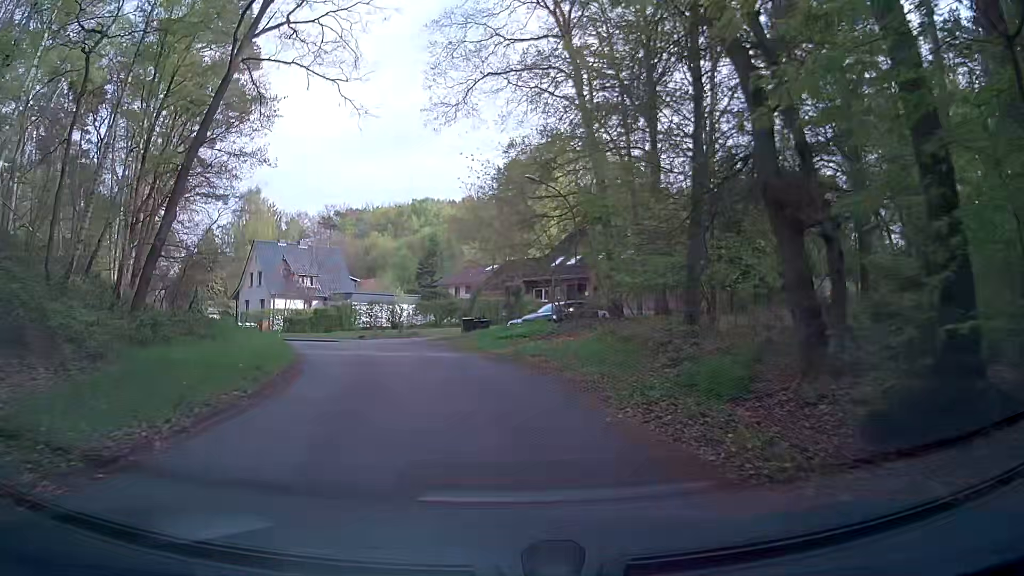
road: residential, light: Day
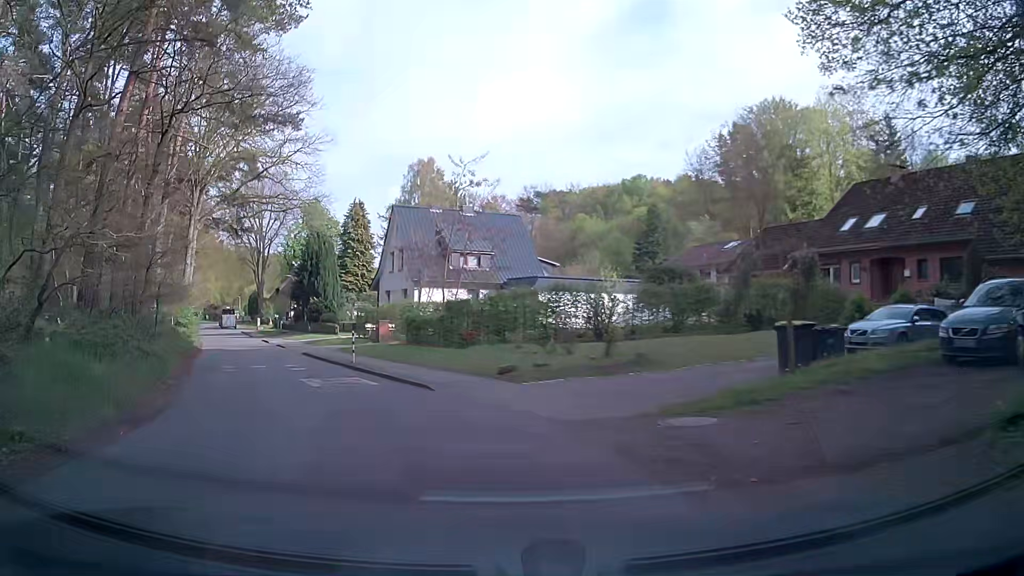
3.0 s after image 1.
(-2.1, +22.1) m; -16°
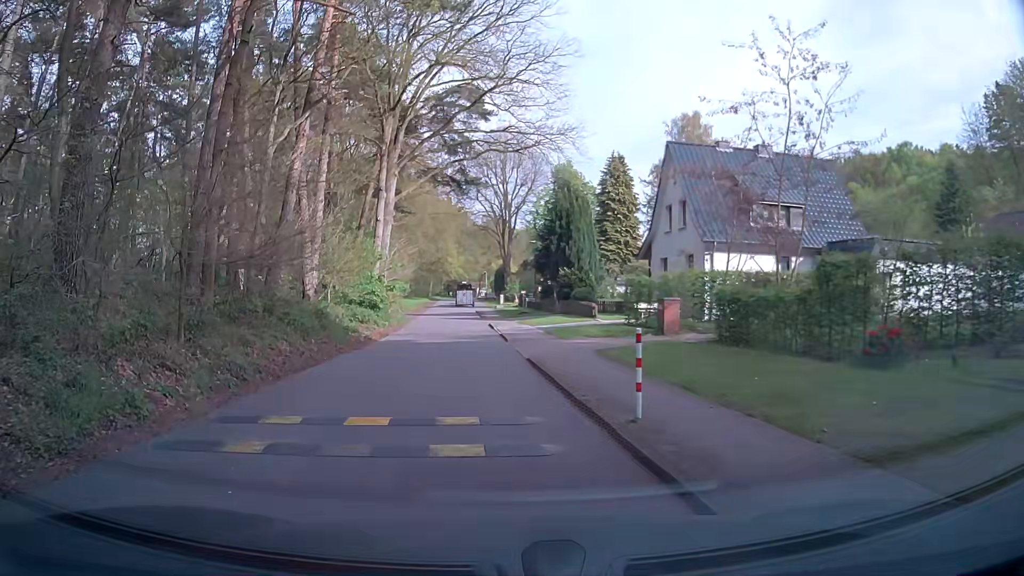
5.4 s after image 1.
(-2.3, +12.8) m; -23°
